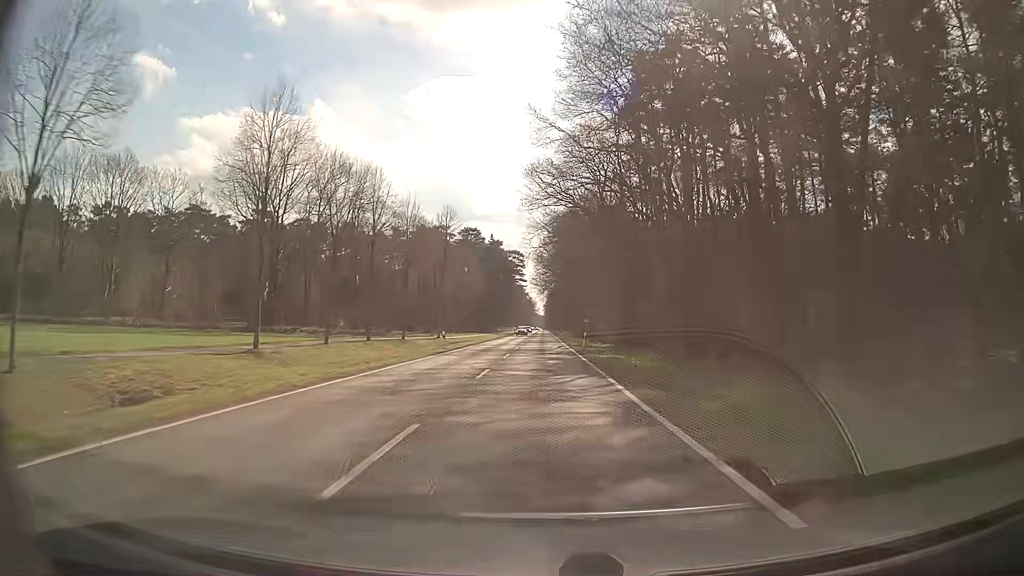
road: secondary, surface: asphalt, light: Day
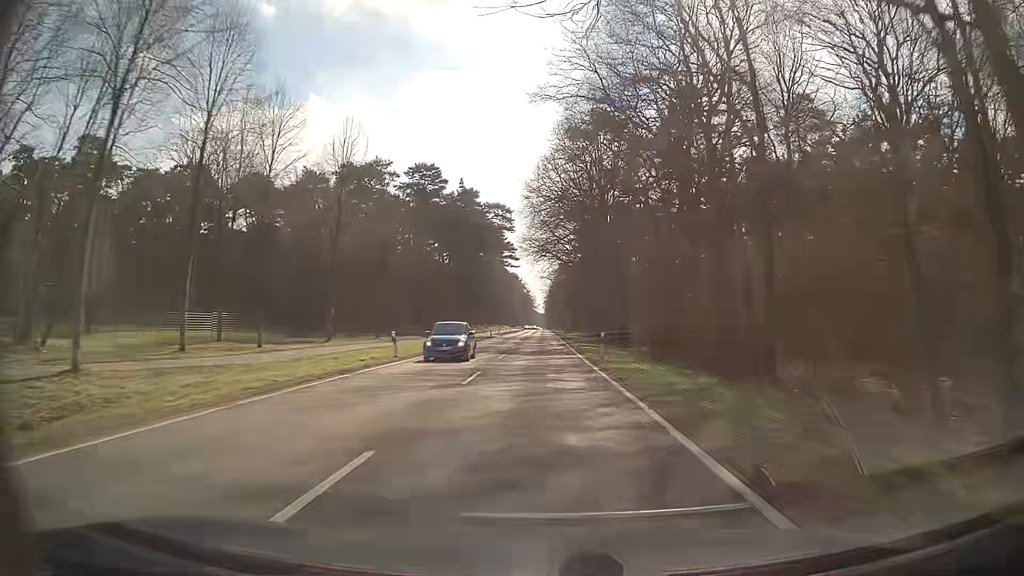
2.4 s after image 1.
(-0.1, +63.2) m; 0°
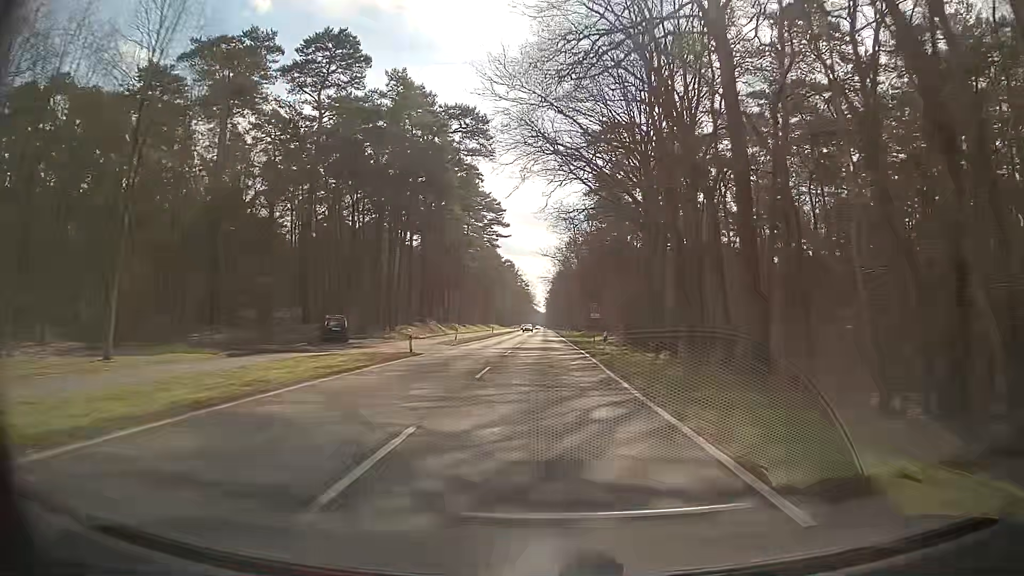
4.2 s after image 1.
(-0.2, +47.4) m; 0°
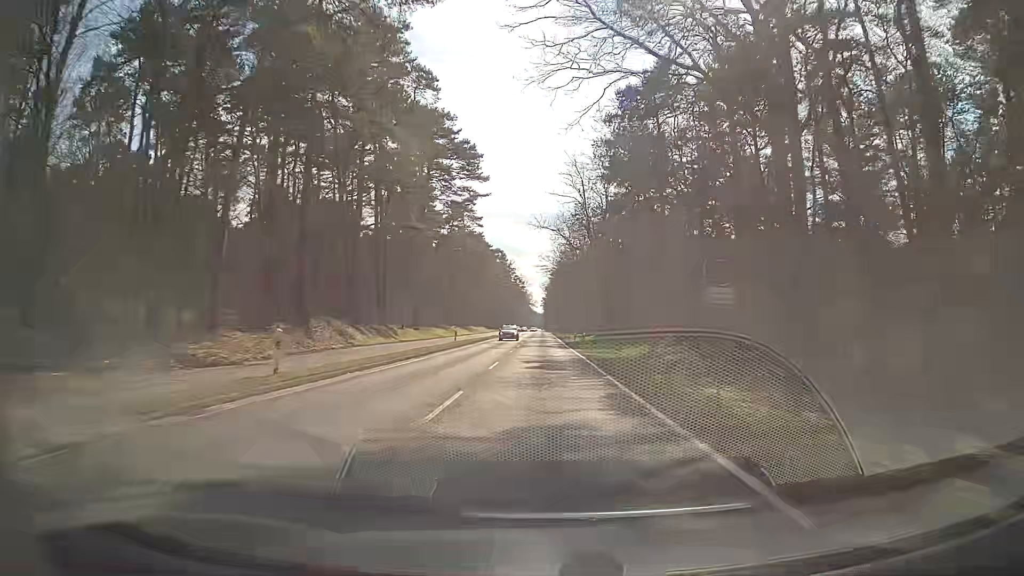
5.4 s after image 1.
(+0.2, +31.6) m; +1°
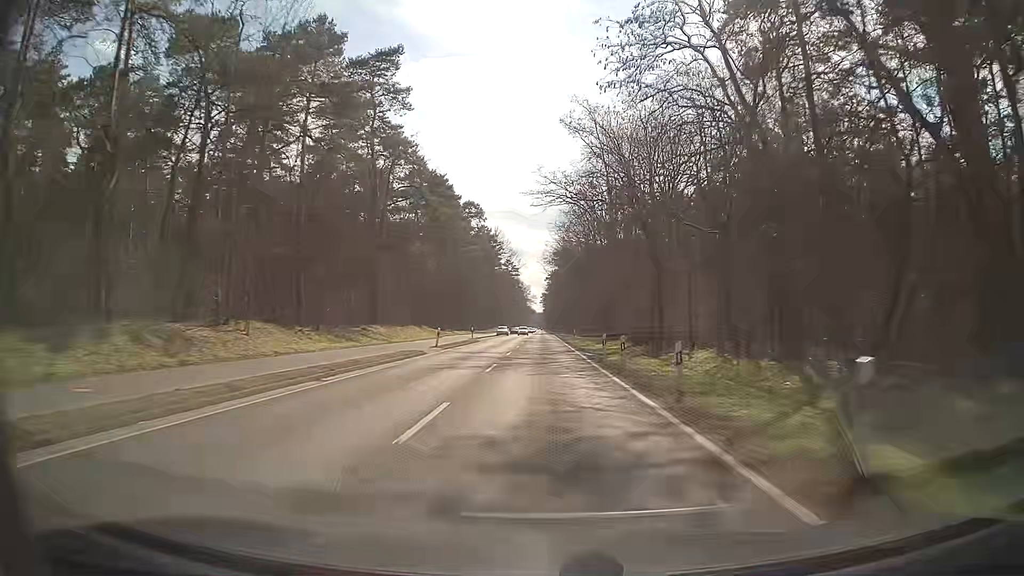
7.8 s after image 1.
(-0.5, +63.2) m; 0°
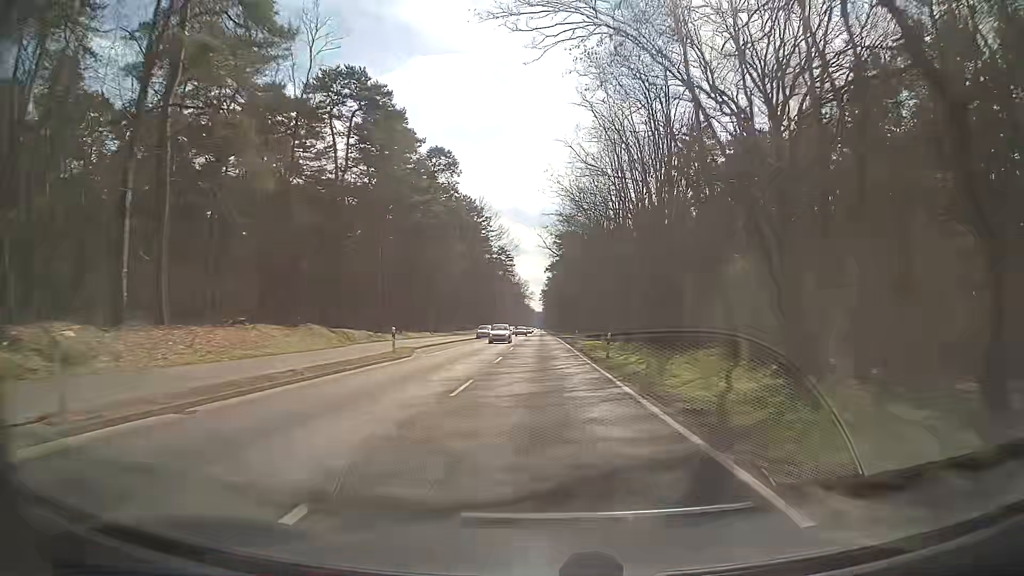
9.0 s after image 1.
(0.0, +31.6) m; 0°
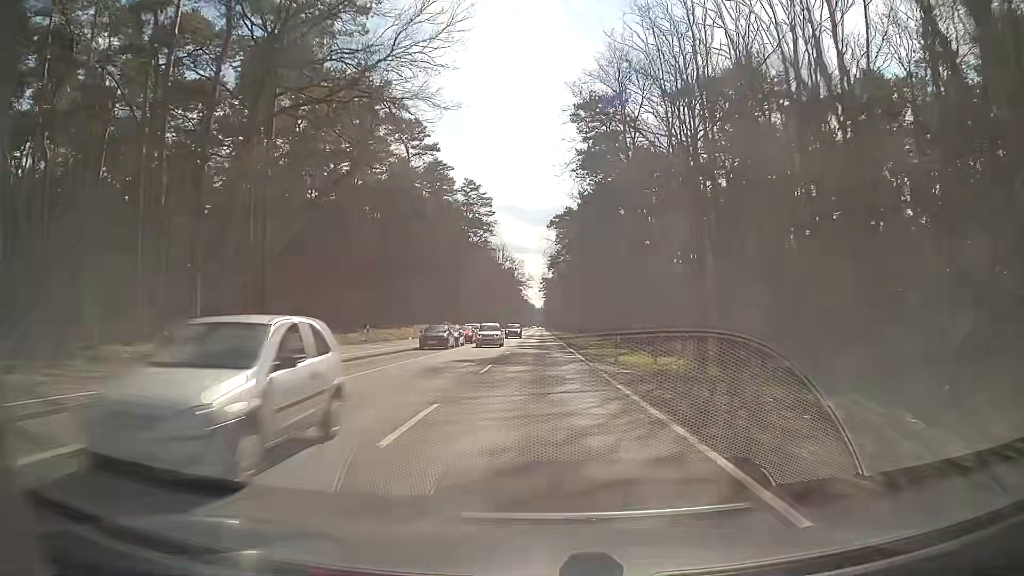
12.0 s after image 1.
(-0.6, +79.0) m; 0°
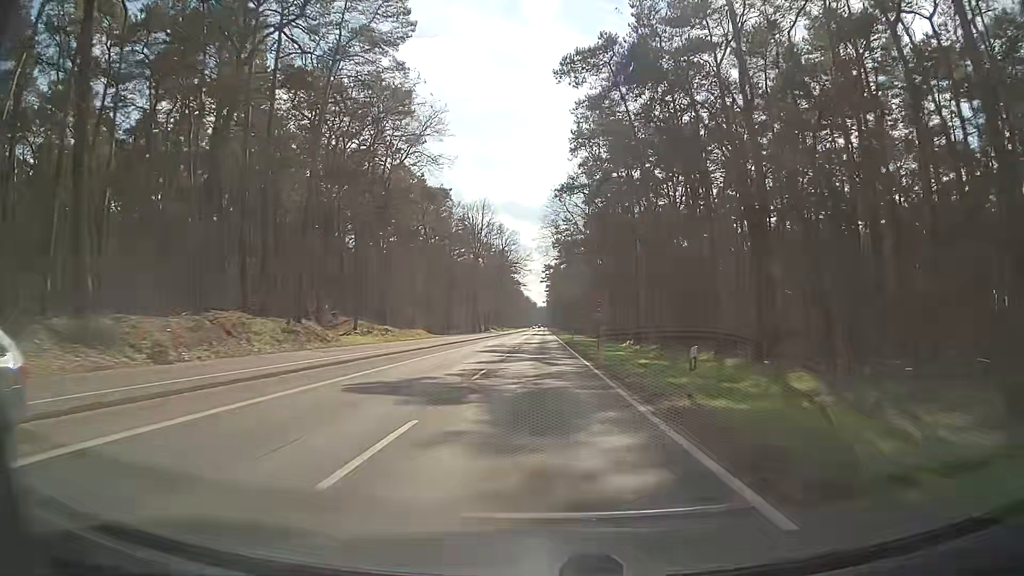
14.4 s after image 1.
(0.0, +63.3) m; 0°
